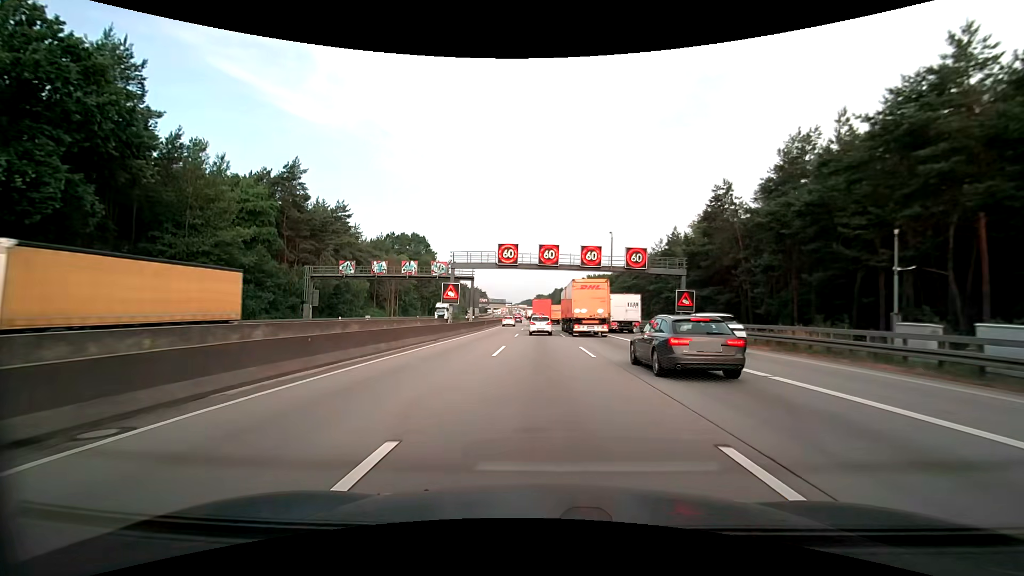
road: motorway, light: Day
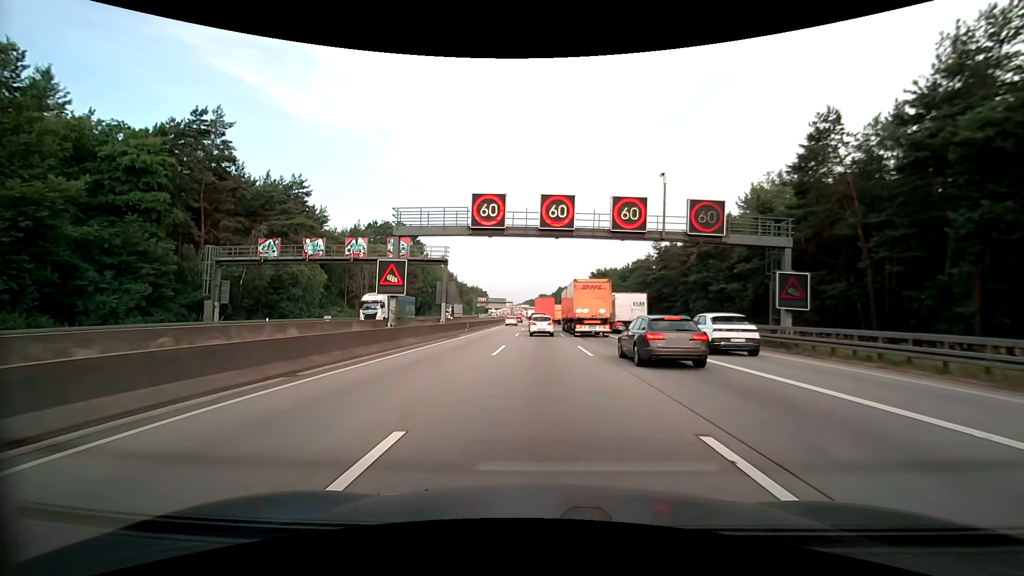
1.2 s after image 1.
(0.0, +17.3) m; 0°
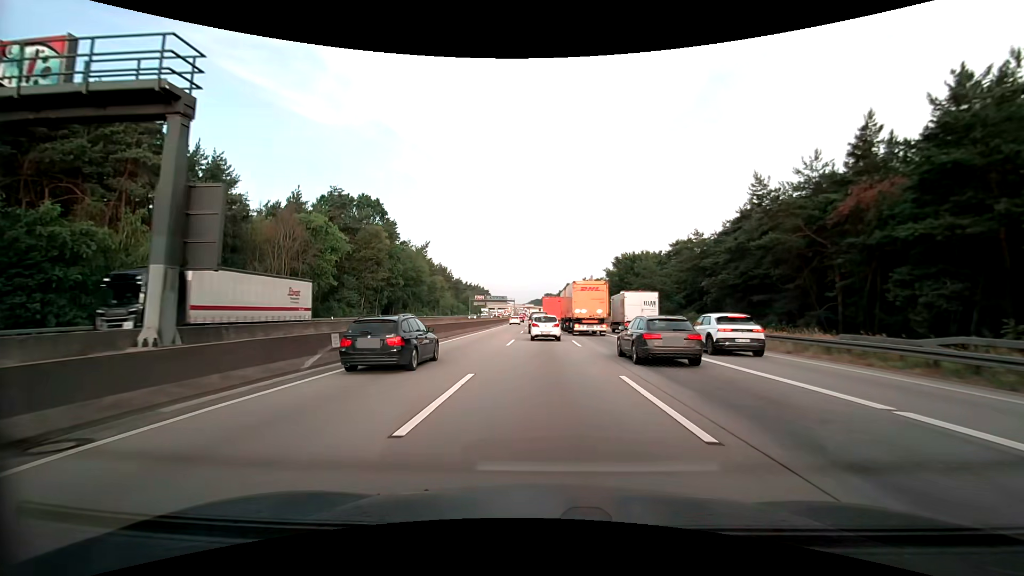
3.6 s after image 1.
(-0.1, +29.7) m; -2°
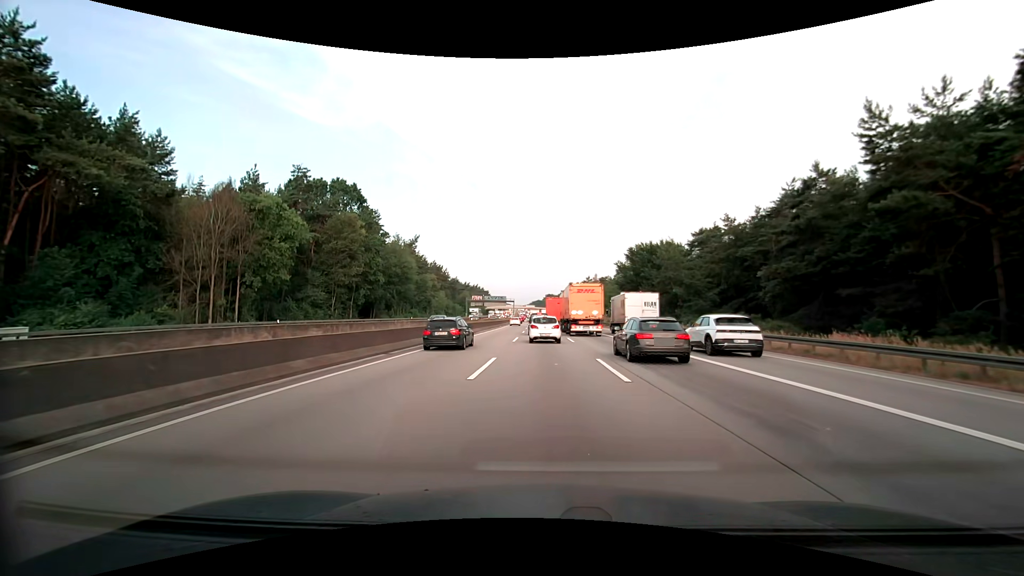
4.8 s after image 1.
(+0.2, +12.6) m; +1°
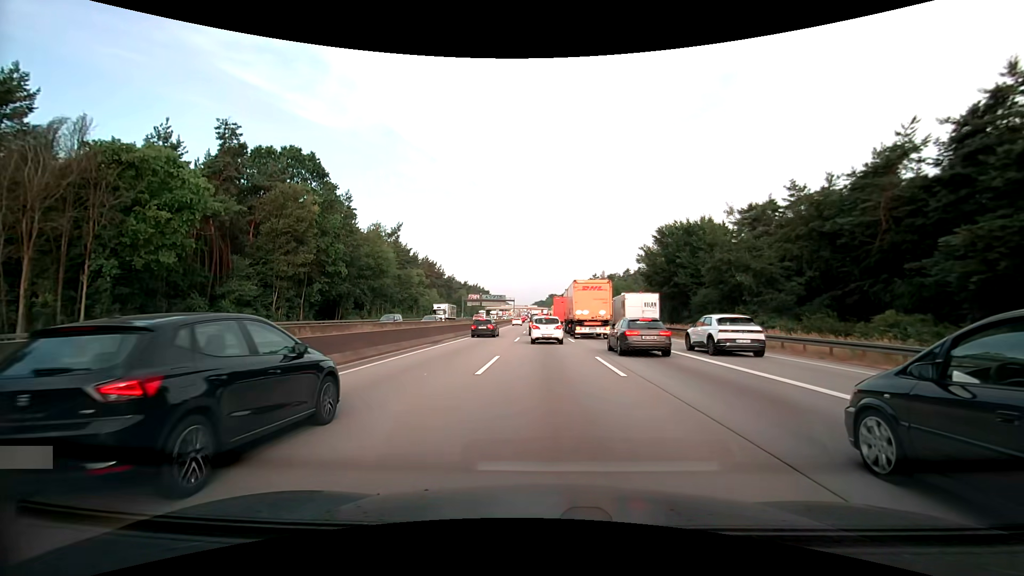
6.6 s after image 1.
(-0.1, +16.9) m; 0°
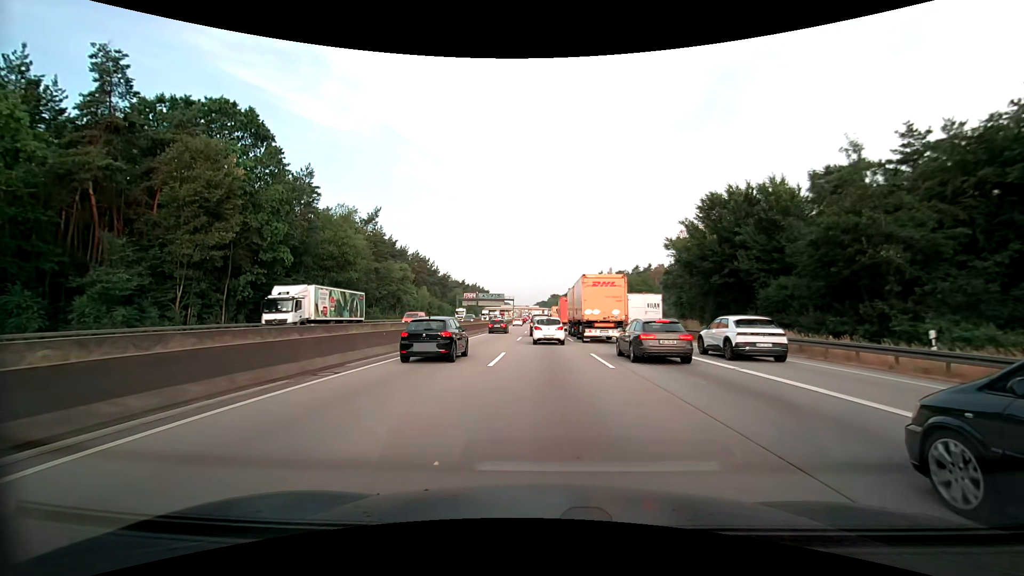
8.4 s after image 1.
(-0.1, +15.5) m; -1°
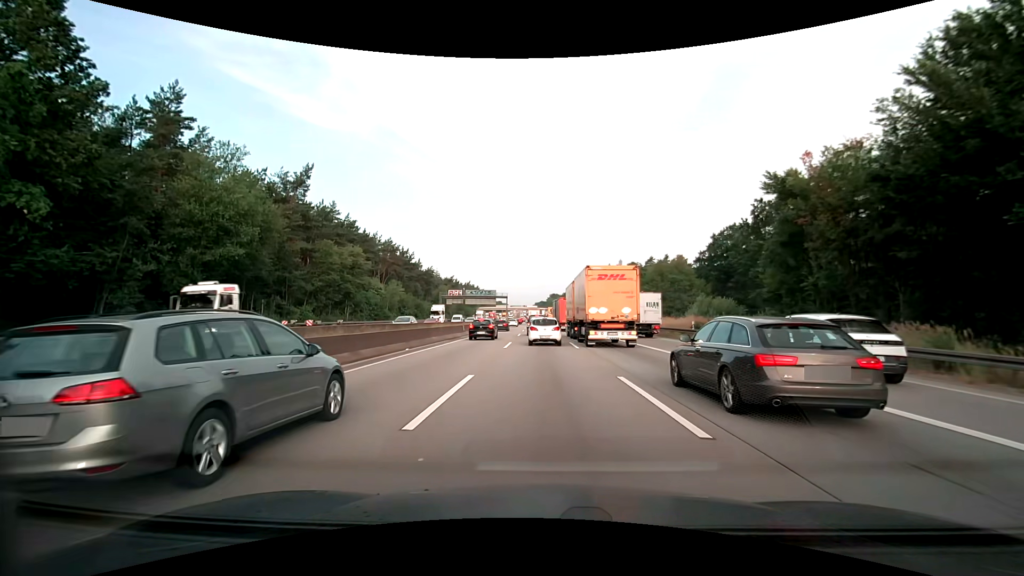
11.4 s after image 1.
(+0.2, +26.3) m; +1°
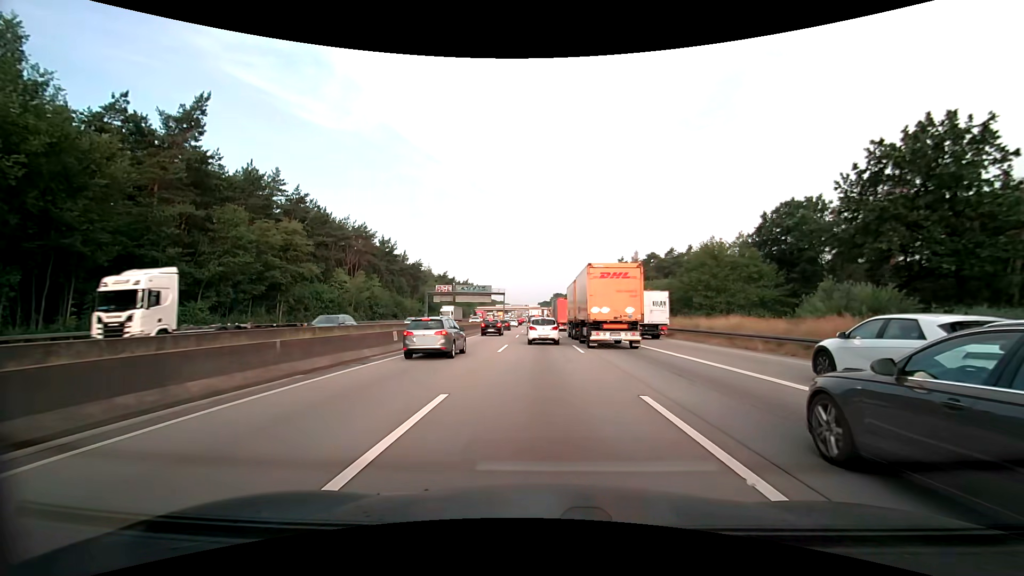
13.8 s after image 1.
(-0.2, +21.1) m; -1°
(0, +10) (0, +20) (0, +30) (0, +40) (0, +50) (0, +60) (0, +70) (0, +80) (-1, +90) (-1, +100) m
